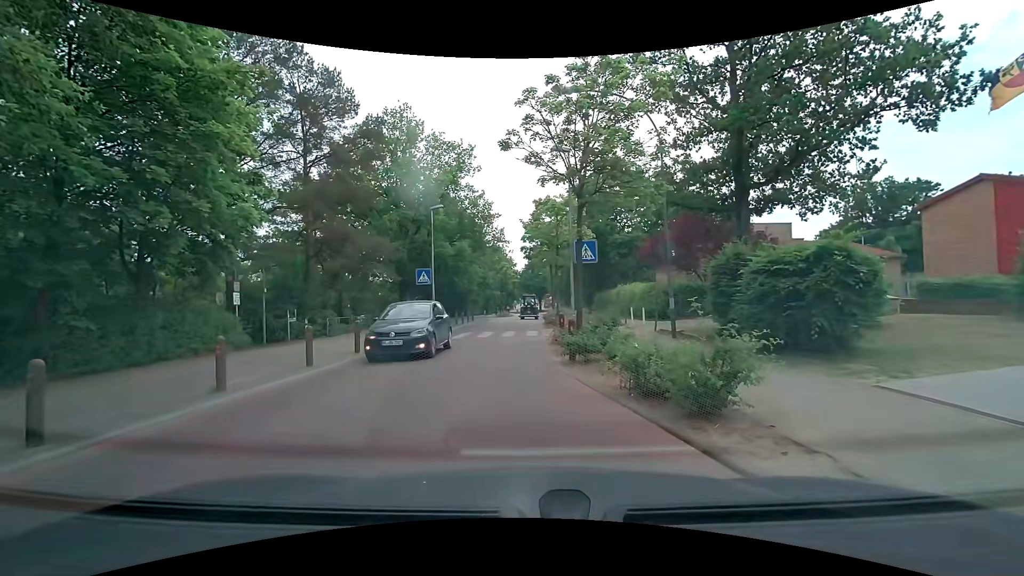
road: residential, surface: asphalt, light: Day
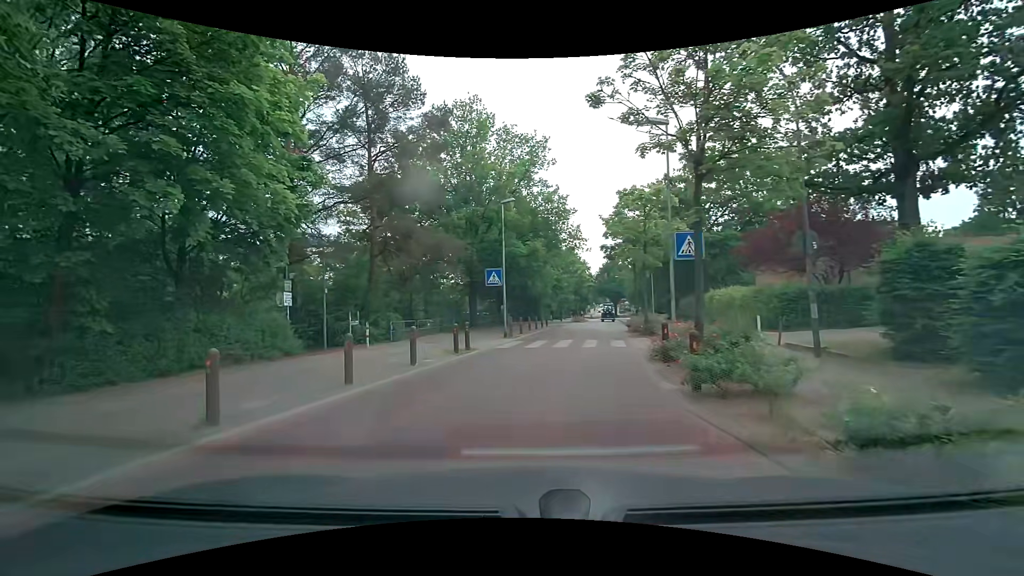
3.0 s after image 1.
(-0.1, +3.0) m; -8°
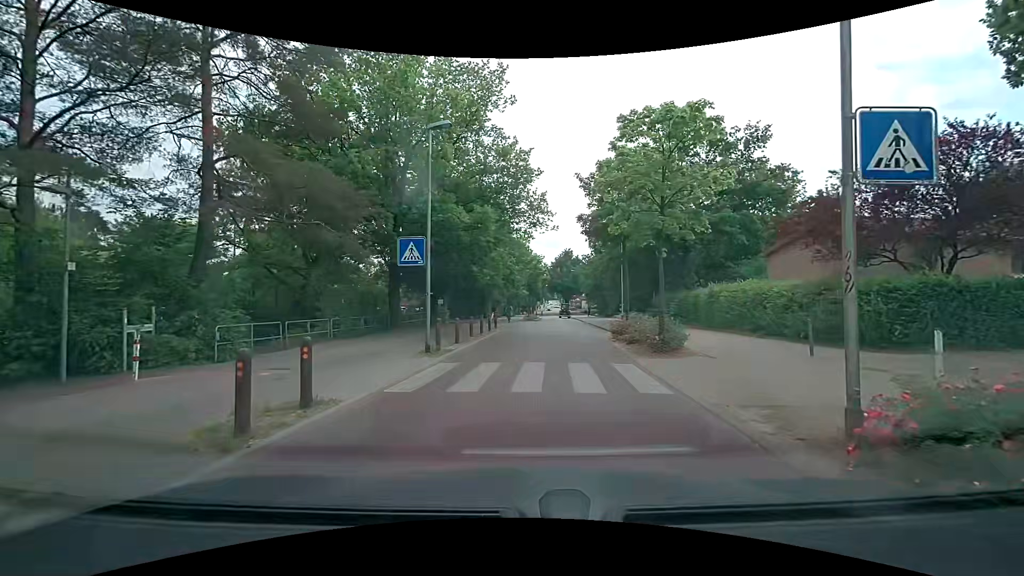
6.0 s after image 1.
(+0.1, +9.5) m; +4°
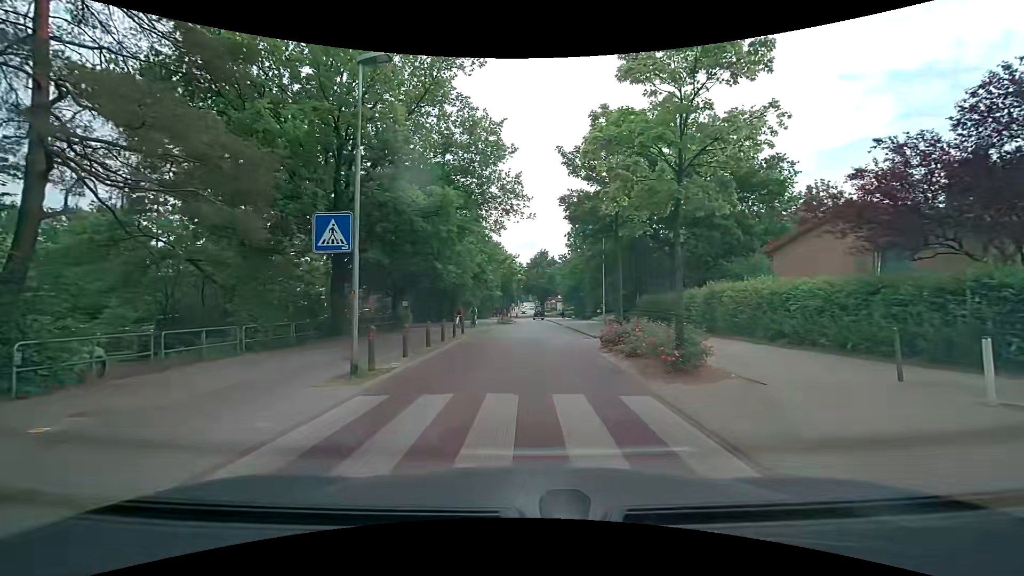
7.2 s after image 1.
(+0.2, +4.0) m; +4°
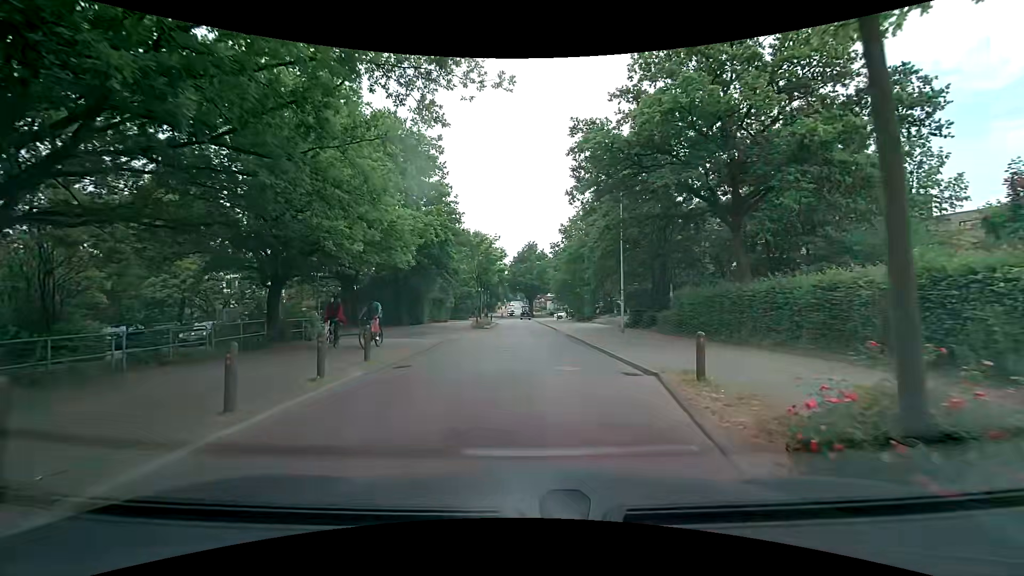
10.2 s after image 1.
(+0.6, +13.3) m; +1°
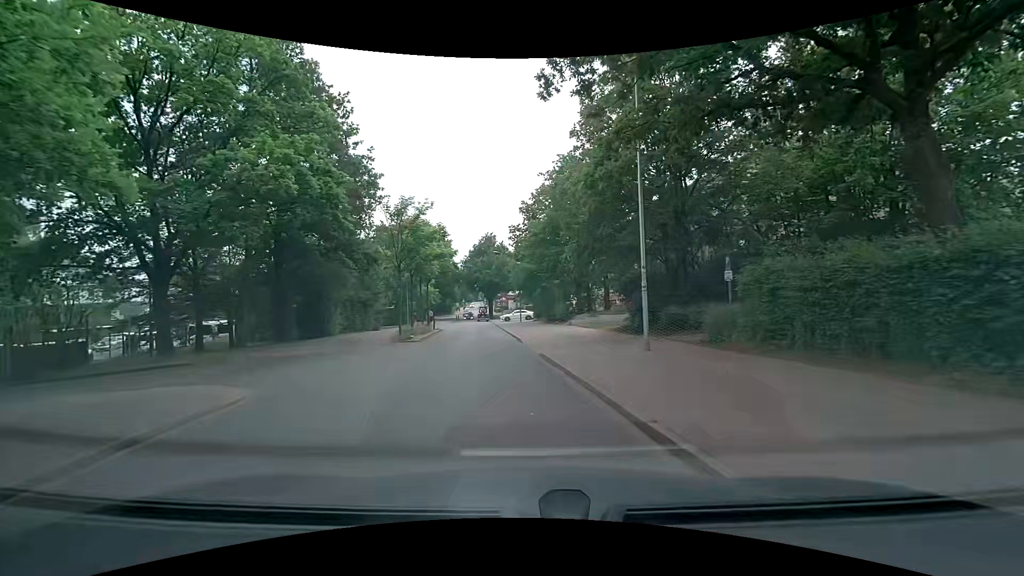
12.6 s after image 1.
(+0.9, +12.9) m; +6°
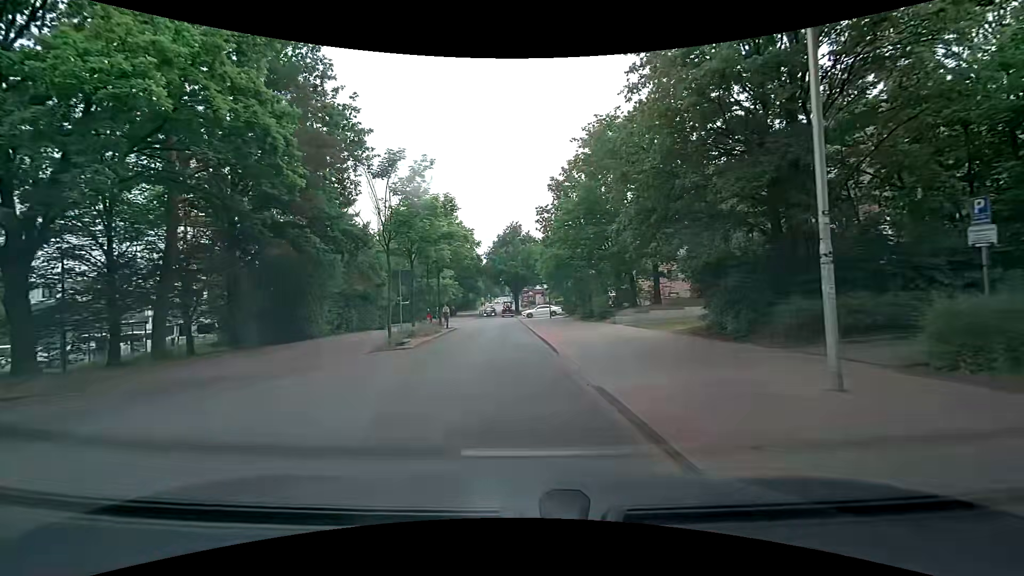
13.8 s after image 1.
(-0.4, +7.2) m; -6°
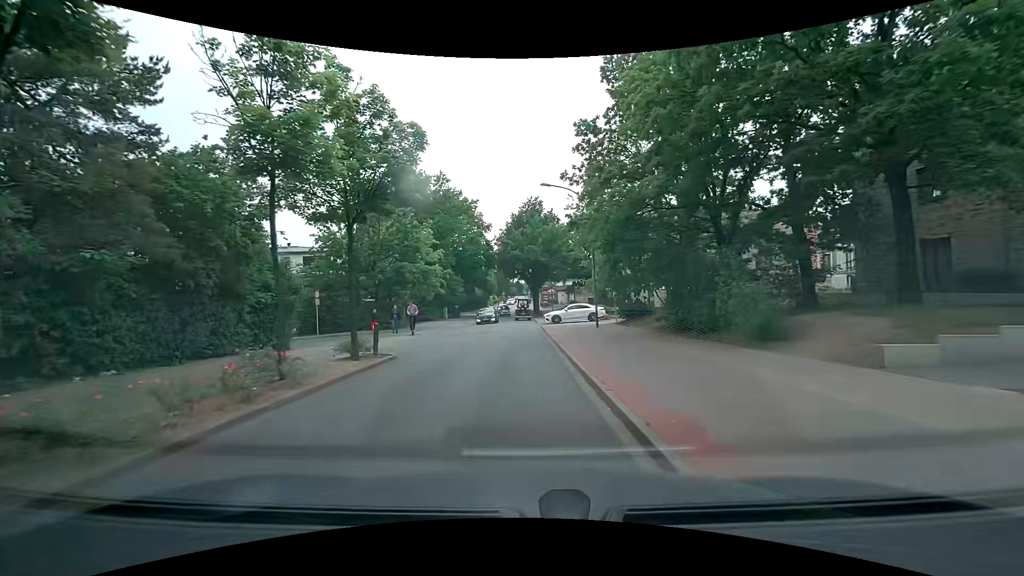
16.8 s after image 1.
(0.0, +20.2) m; -1°
